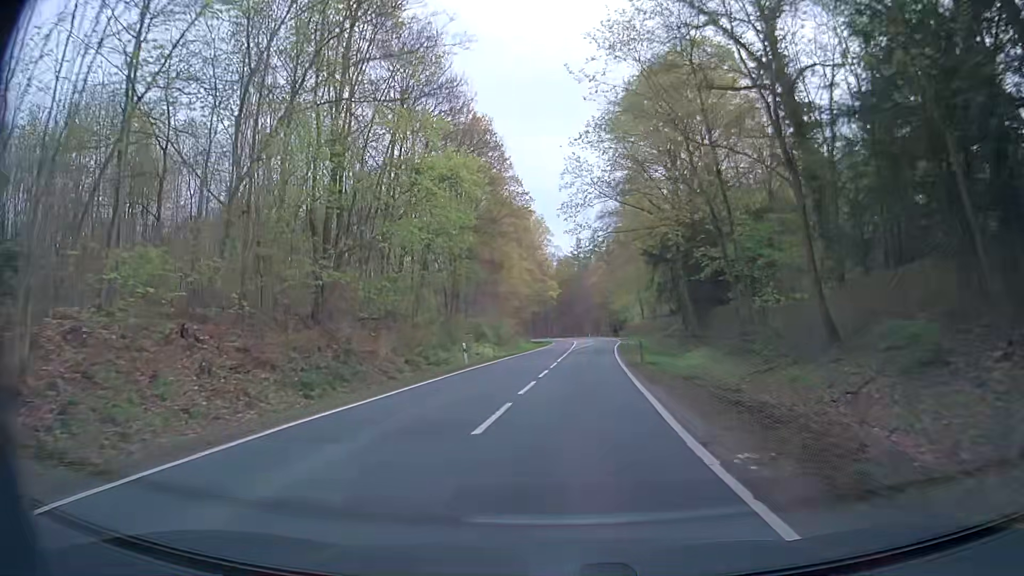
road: secondary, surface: asphalt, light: Day
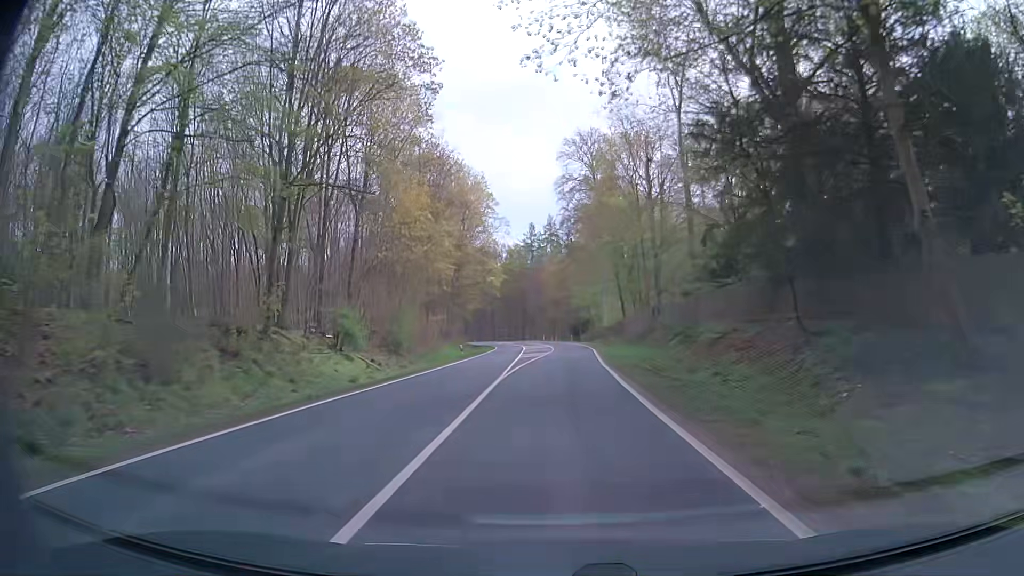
(+1.6, +32.2) m; +4°
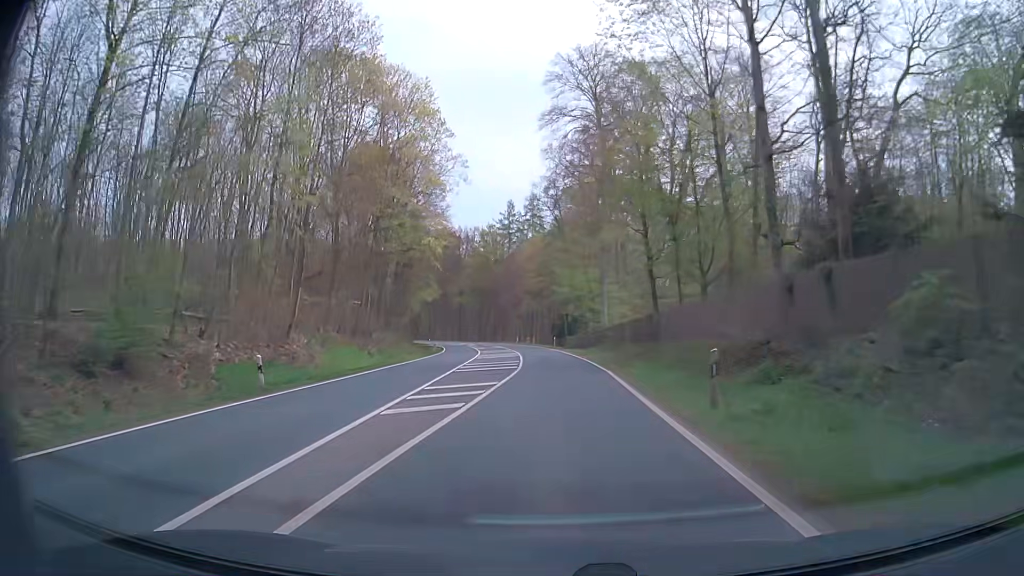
(+0.5, +32.2) m; +2°
(0, +10) (0, +20) (0, +30) (0, +40) (0, +50) (-1, +60) (-2, +70) (-4, +80) (-5, +90) (-7, +100) m
